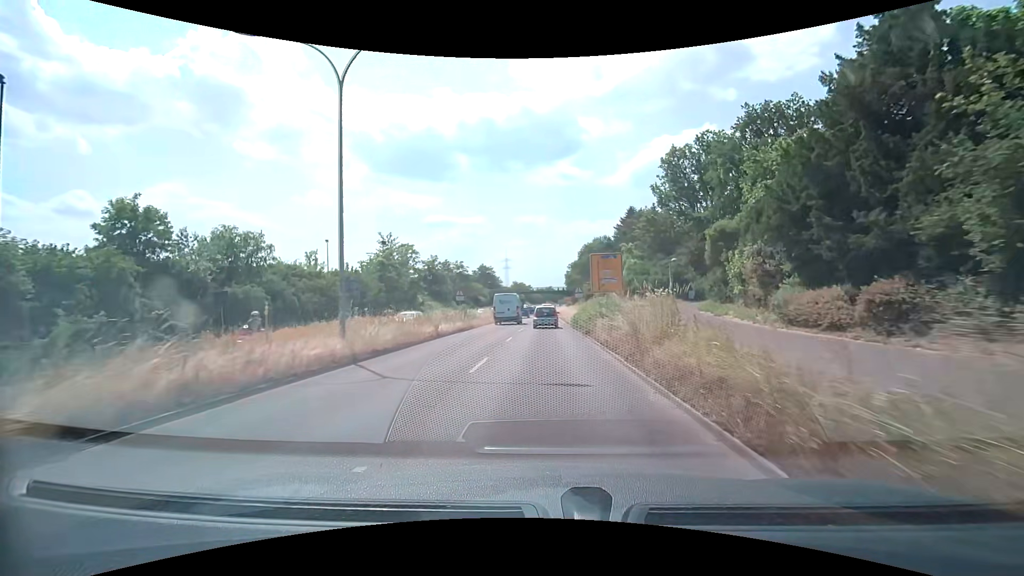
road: trunk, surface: asphalt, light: Day
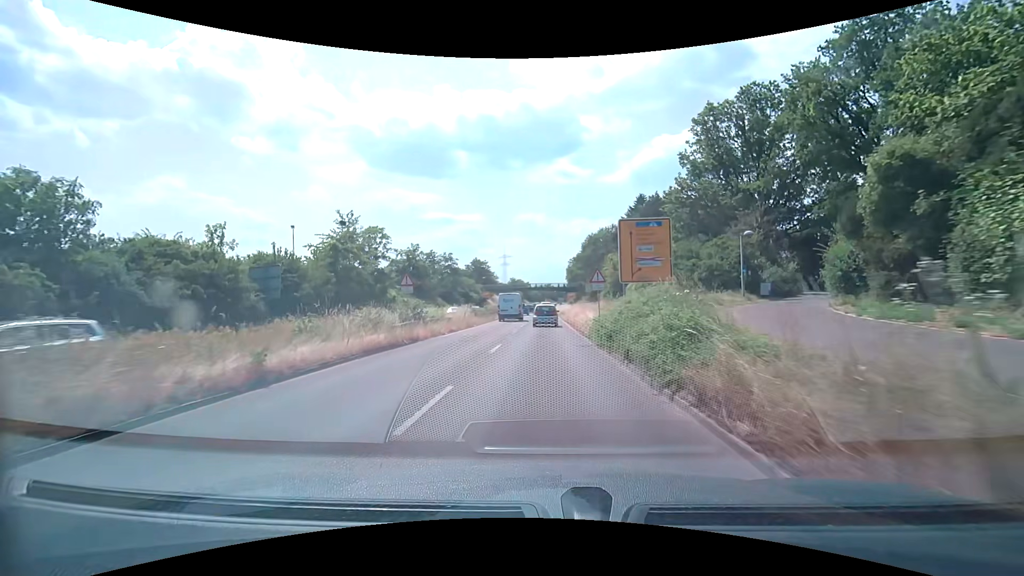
(-0.1, +14.2) m; 0°
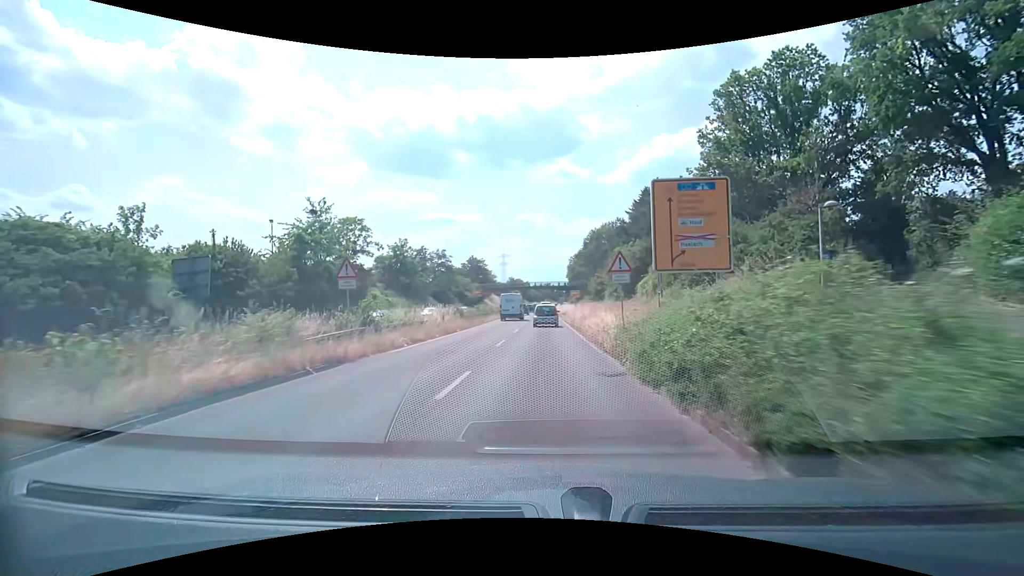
(0.0, +7.1) m; 0°
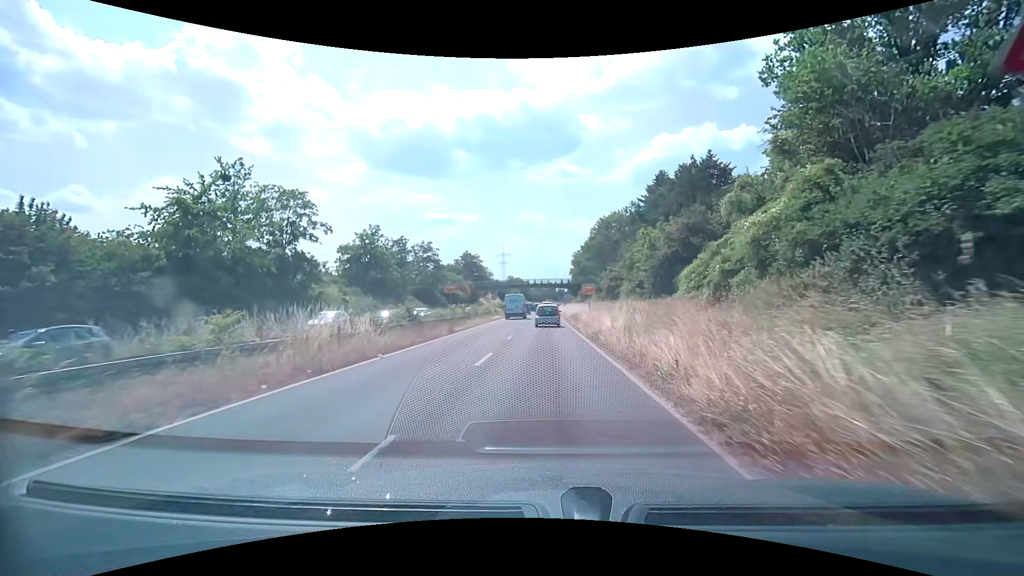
(-0.1, +14.0) m; 0°
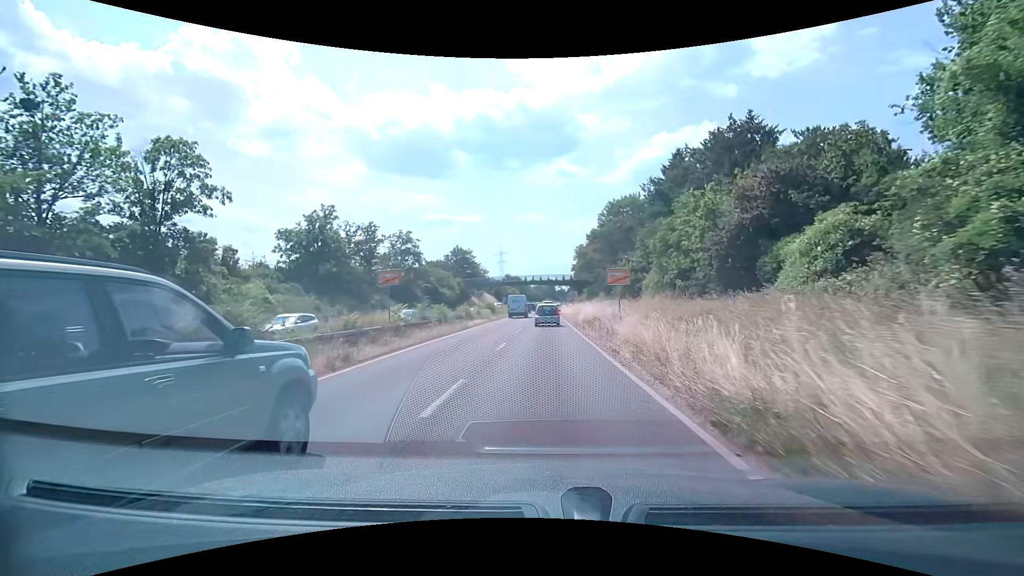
(0.0, +14.0) m; 0°
